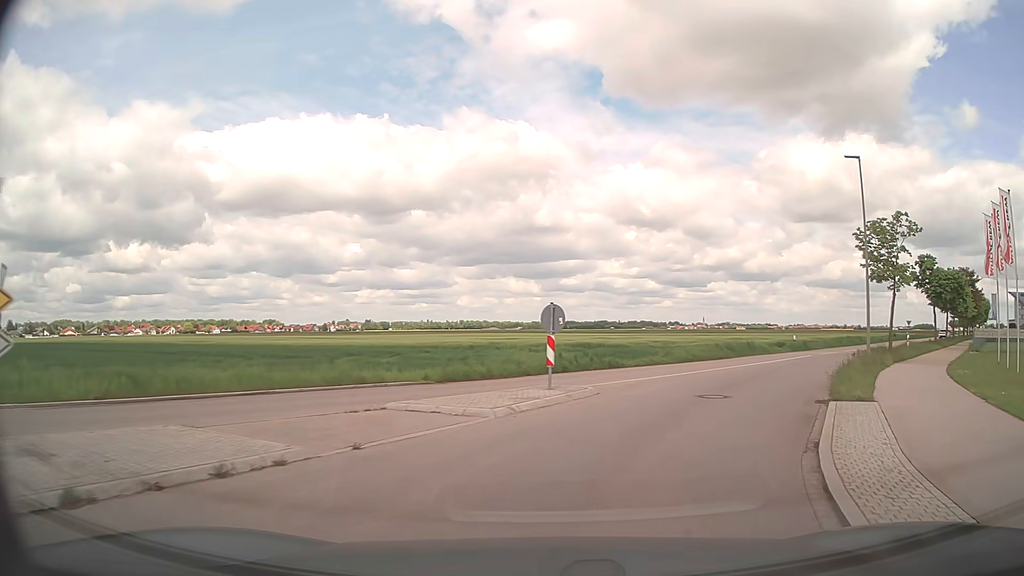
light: Day
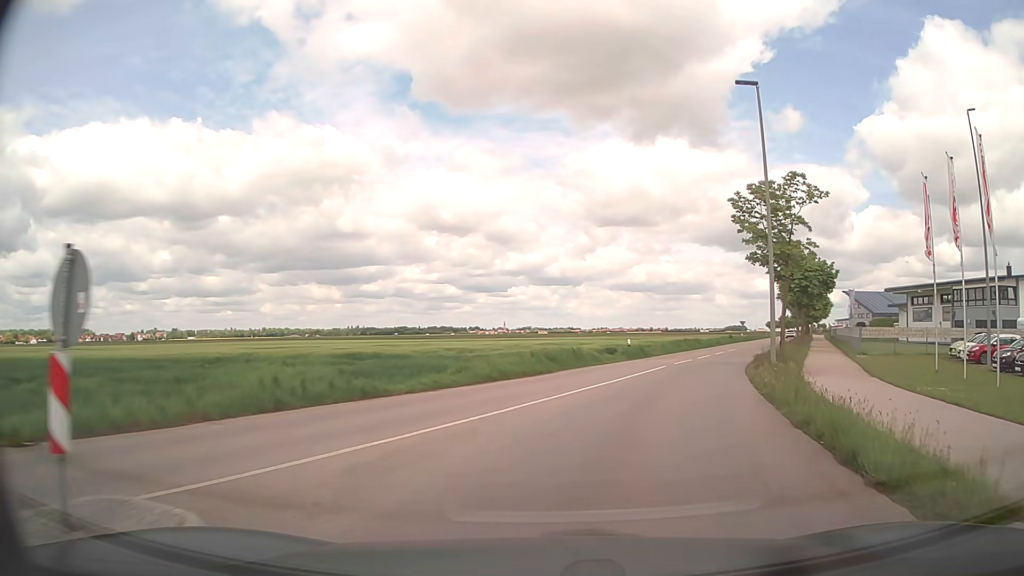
(+1.5, +10.0) m; +17°
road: tertiary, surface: asphalt
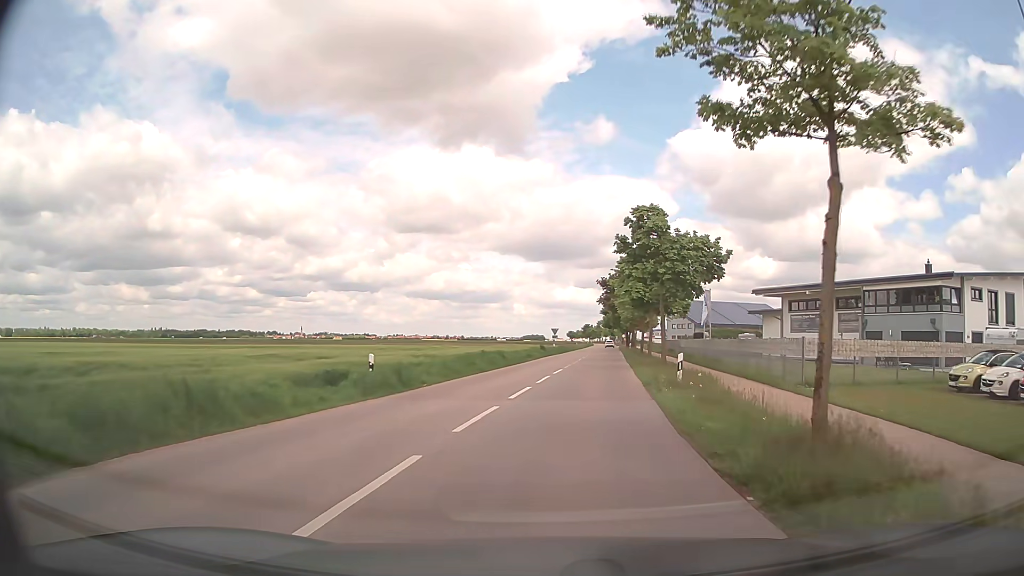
(+3.2, +18.0) m; +17°
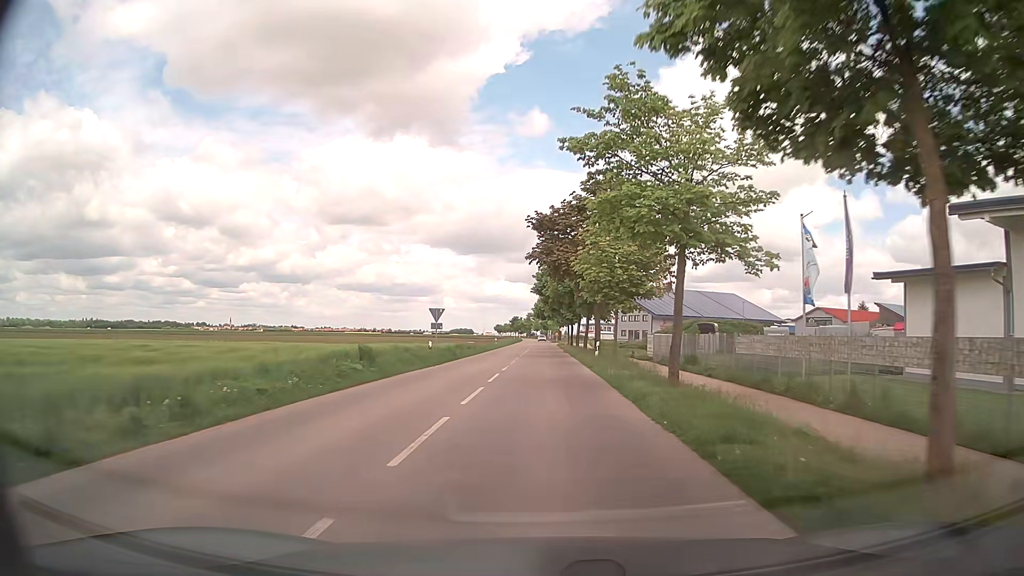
(+3.4, +39.3) m; +7°
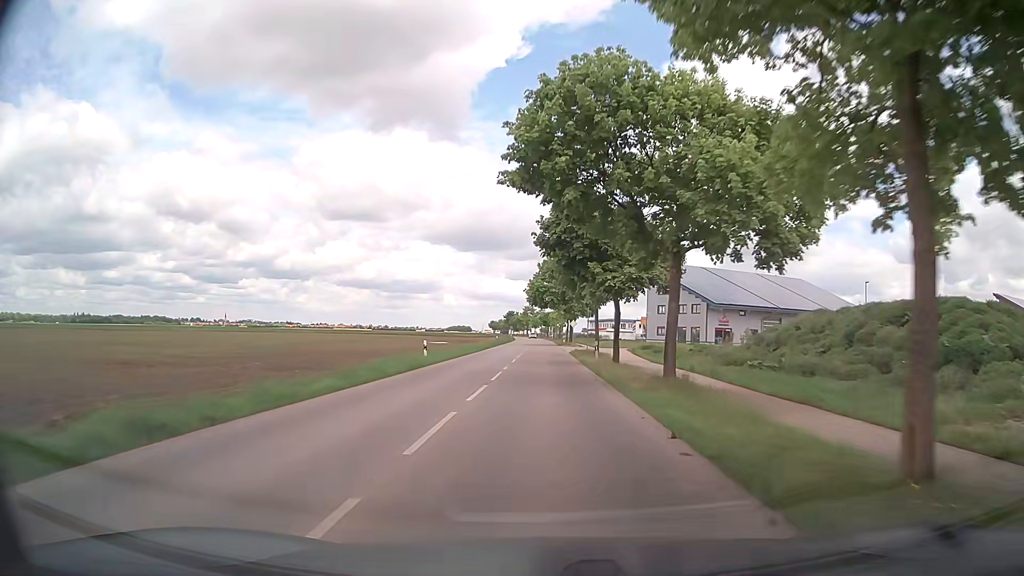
(-0.1, +47.9) m; 0°
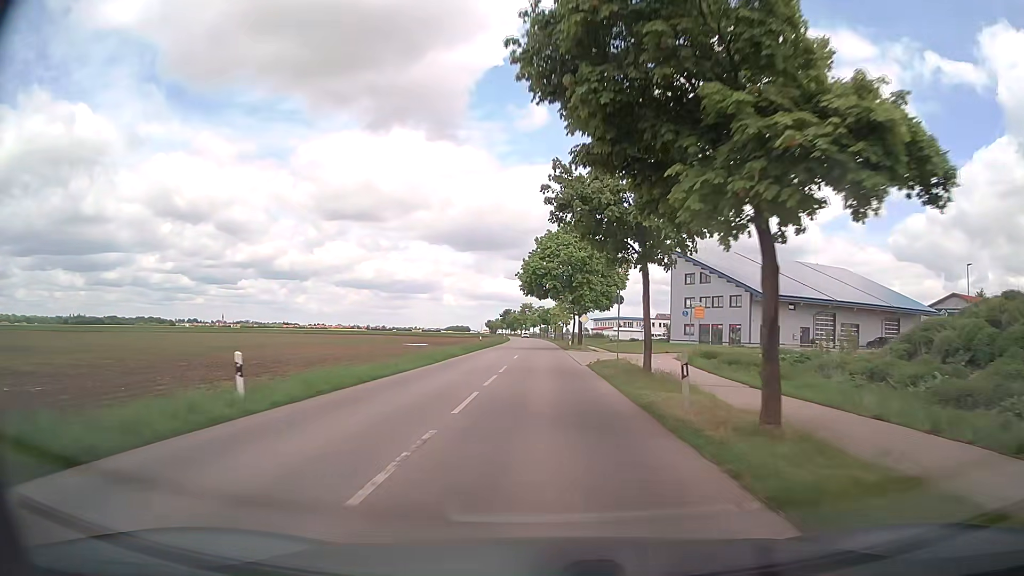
(-0.1, +20.4) m; 0°
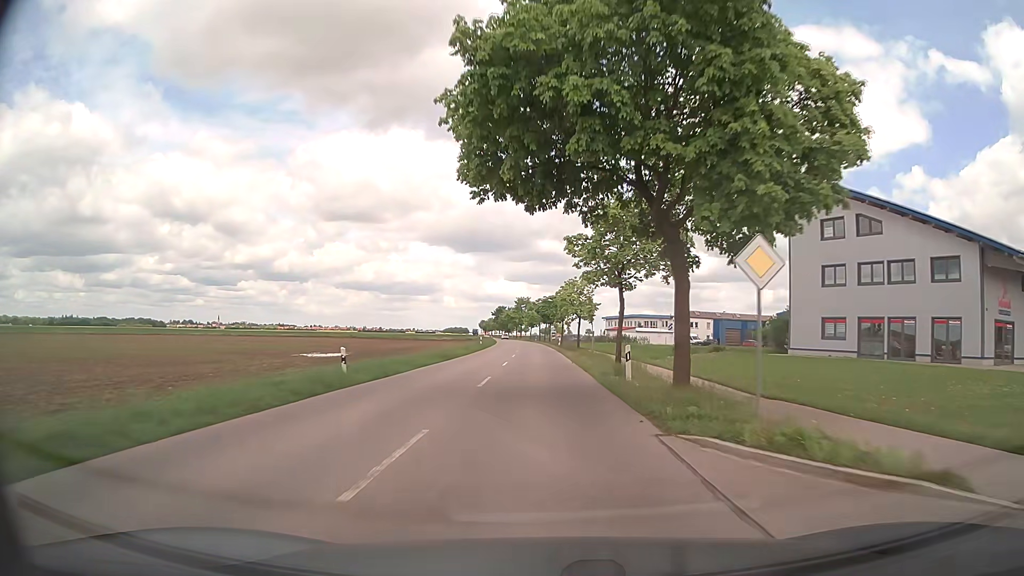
(+0.1, +42.2) m; 0°
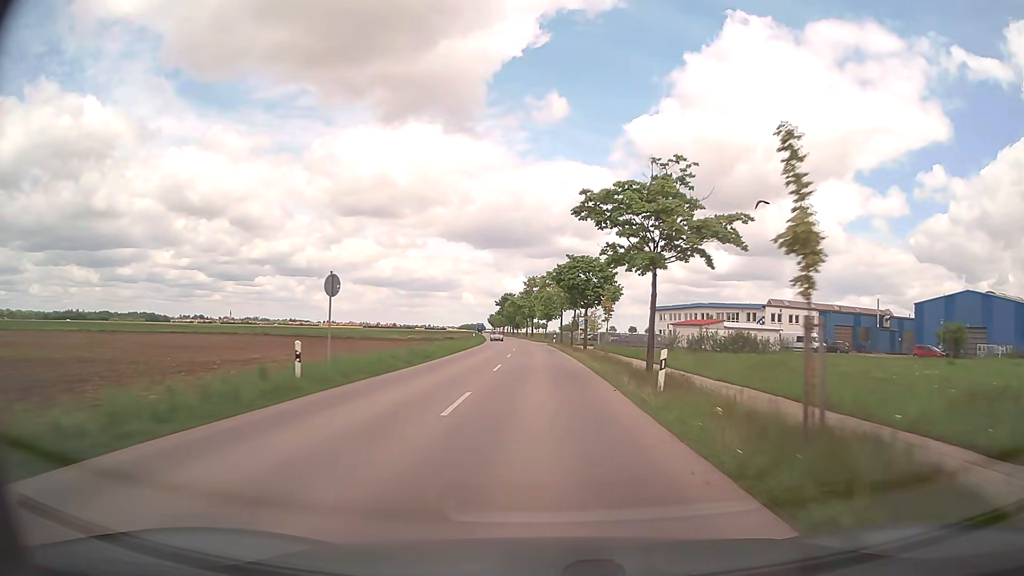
(-0.6, +55.0) m; -2°
(0, +10) (0, +20) (0, +30) (-1, +40) (-1, +50) (-1, +60) (-2, +70) (-2, +80) (-3, +90) (-3, +100) m
